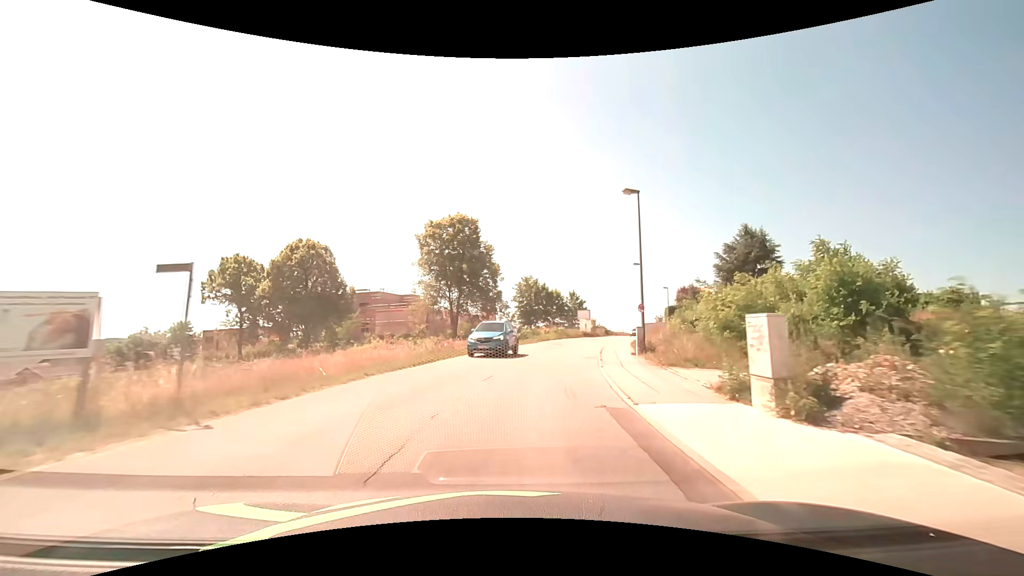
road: unclassified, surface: asphalt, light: Day
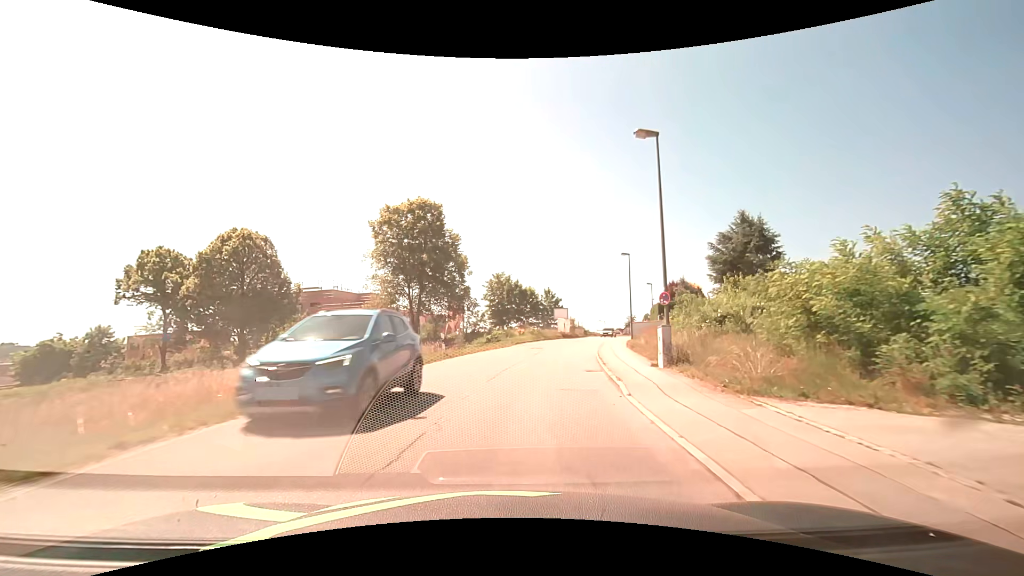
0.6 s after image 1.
(+0.2, +7.6) m; +3°
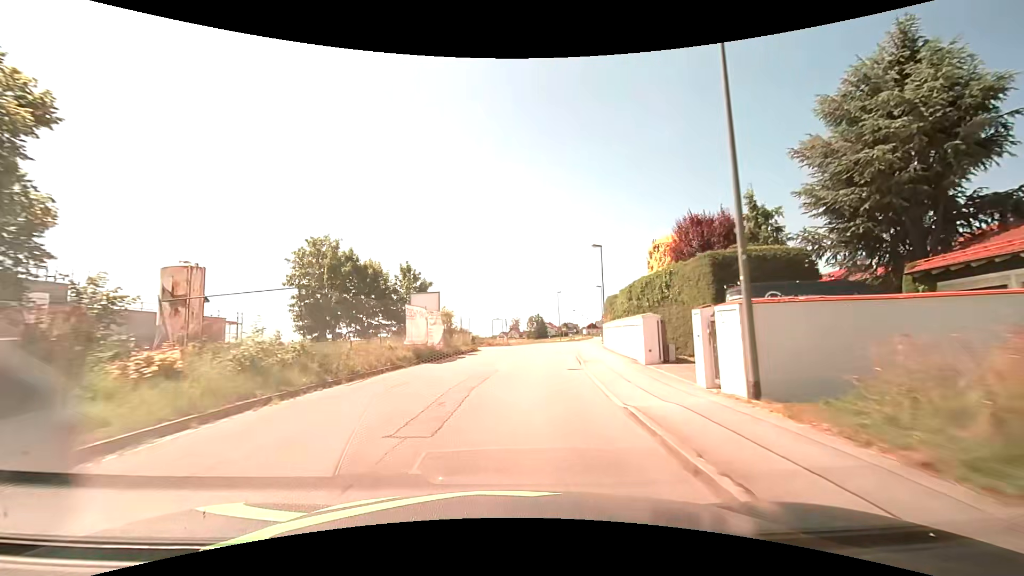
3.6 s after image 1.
(+5.0, +37.6) m; +13°
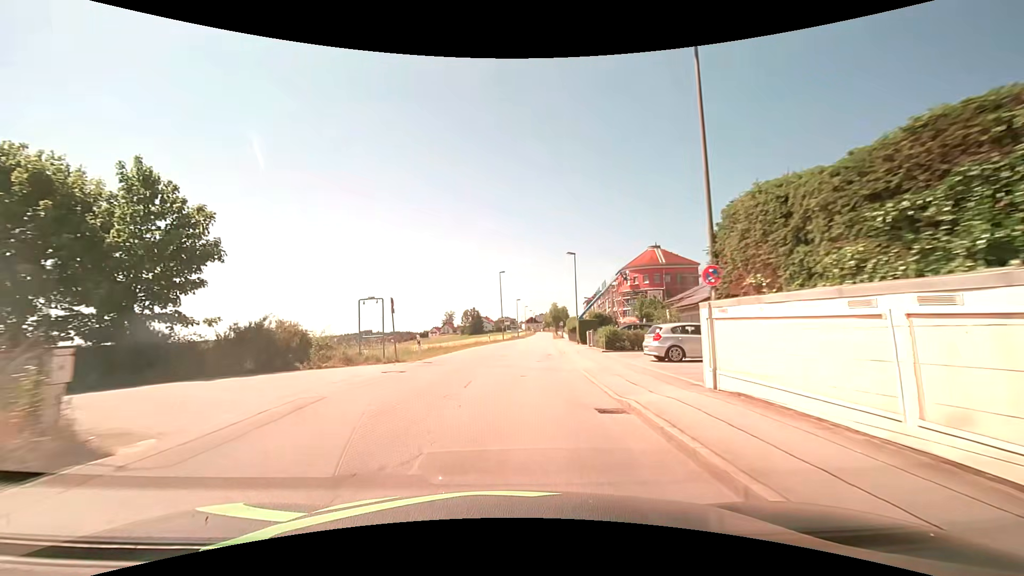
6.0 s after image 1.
(+1.7, +28.1) m; +7°
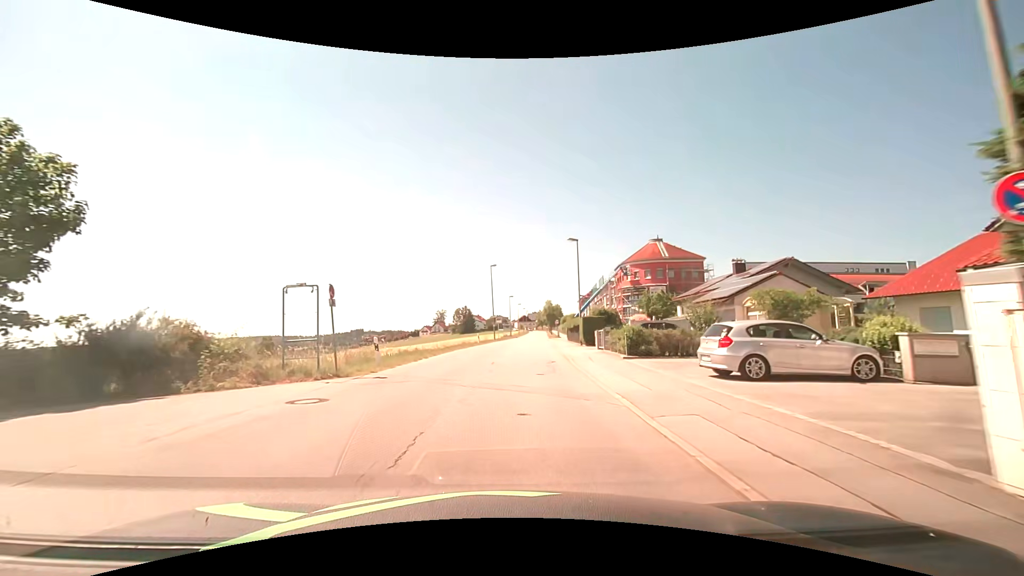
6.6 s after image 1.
(+0.1, +6.2) m; +1°
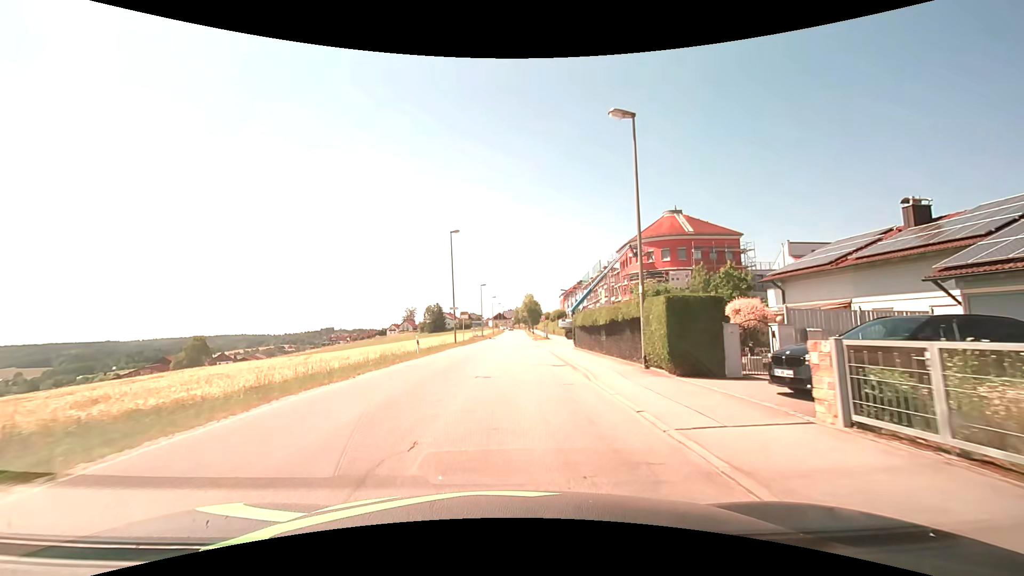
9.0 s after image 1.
(+0.4, +22.0) m; +2°
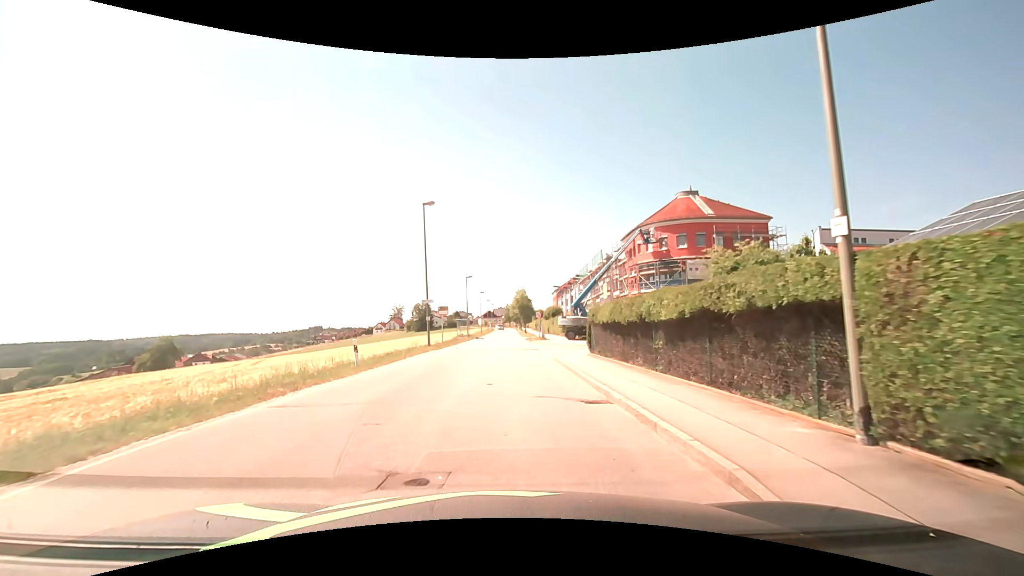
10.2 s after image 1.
(+0.1, +9.3) m; +1°
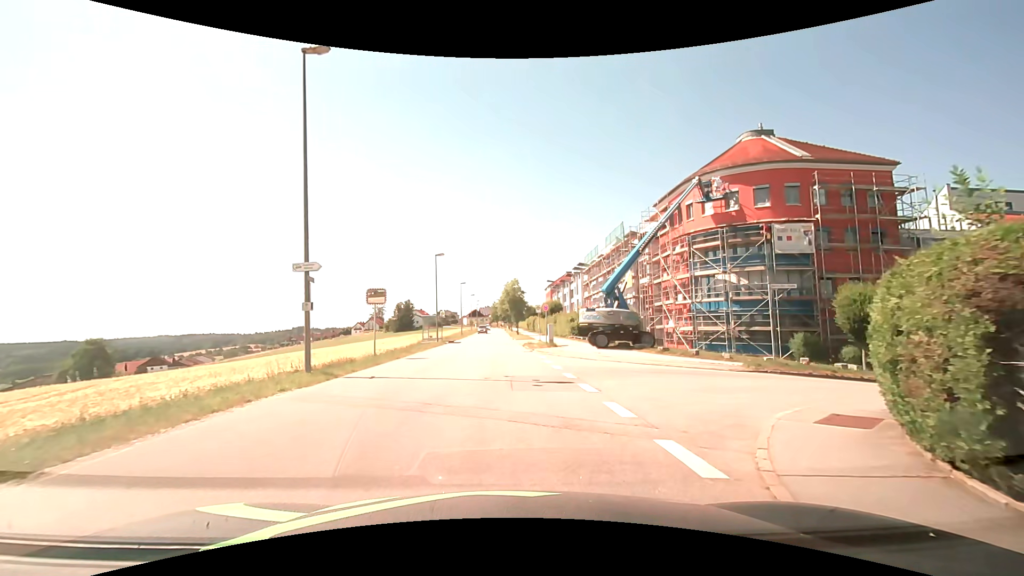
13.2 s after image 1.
(0.0, +18.9) m; +2°
(+2, +10) (+10, +15) (+20, +16) (+30, +17) (+40, +17) (+50, +18) (+60, +19) (+70, +21) (+79, +24) (+88, +28) m
